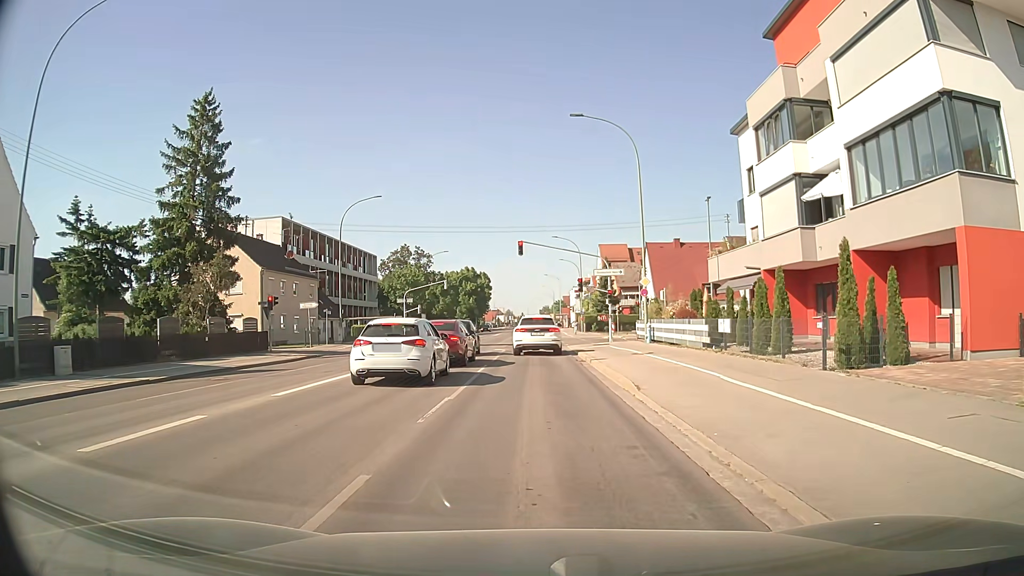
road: tertiary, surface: asphalt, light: Day
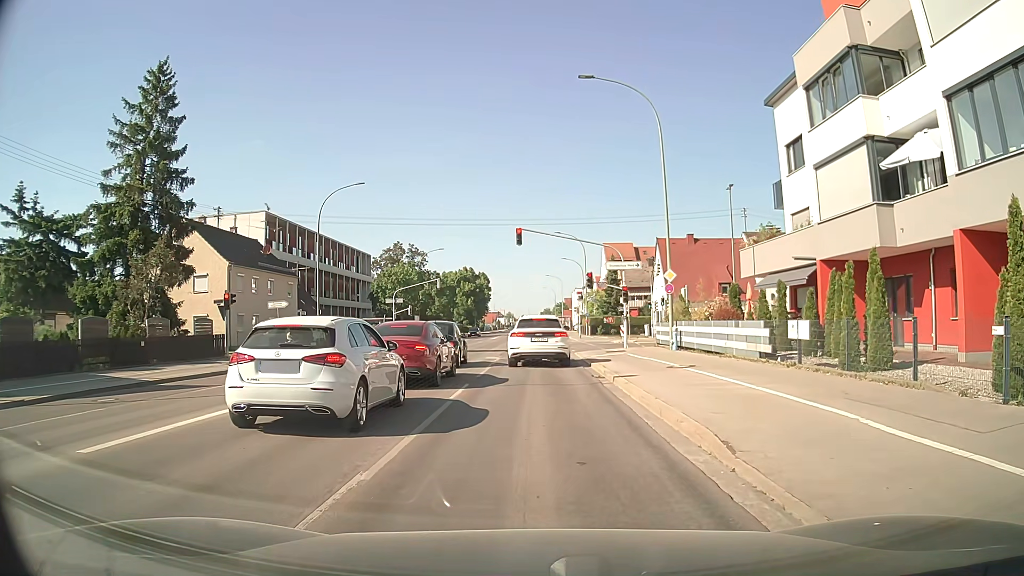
(0.0, +6.0) m; -1°
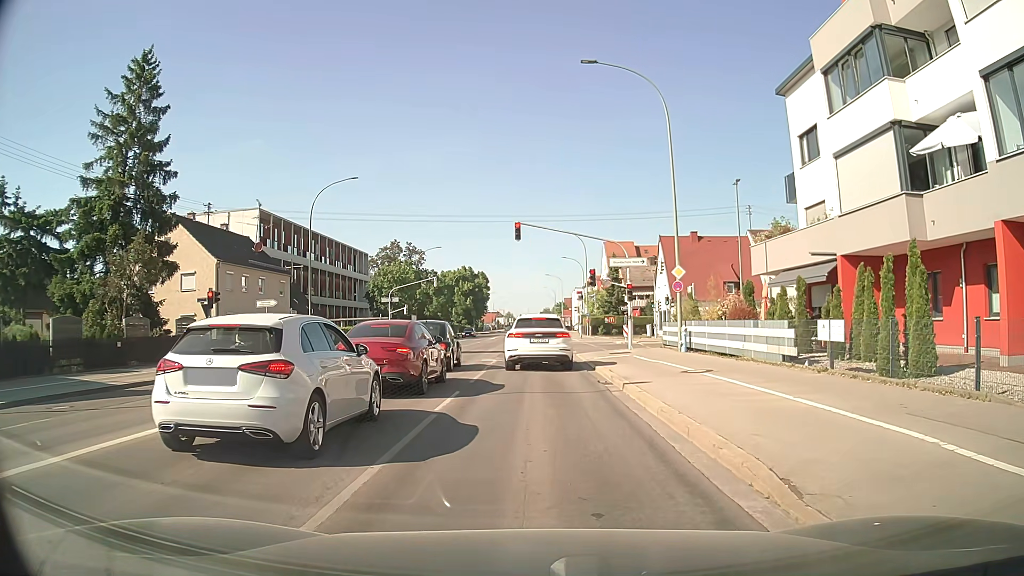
(0.0, +1.8) m; +1°
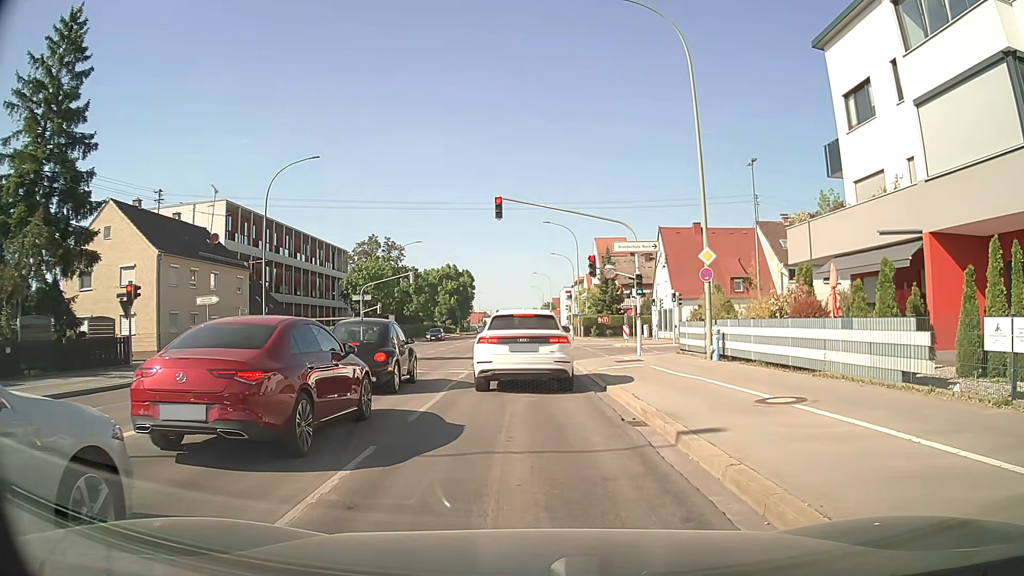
(+0.1, +6.2) m; +2°
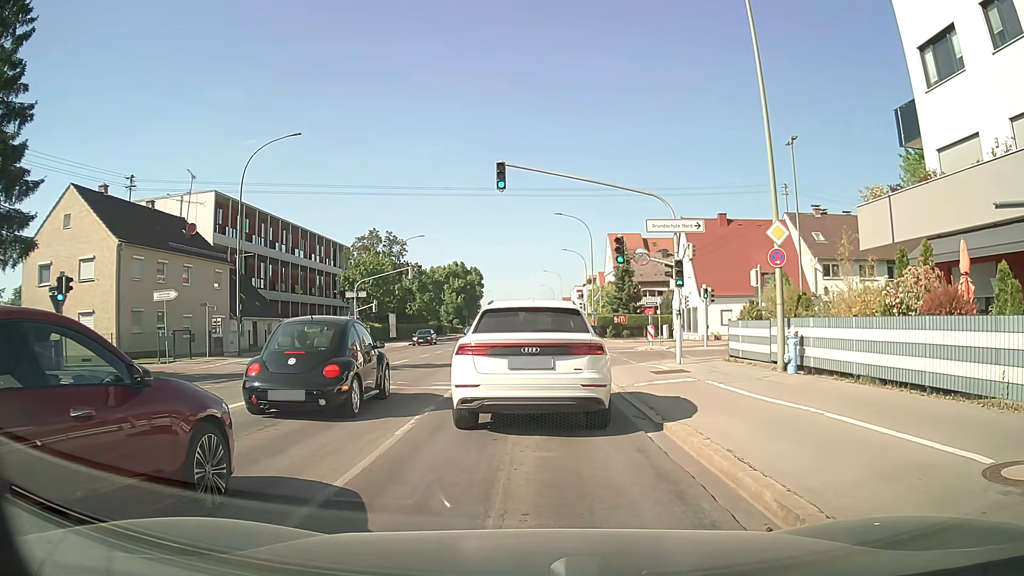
(-0.1, +5.2) m; -1°
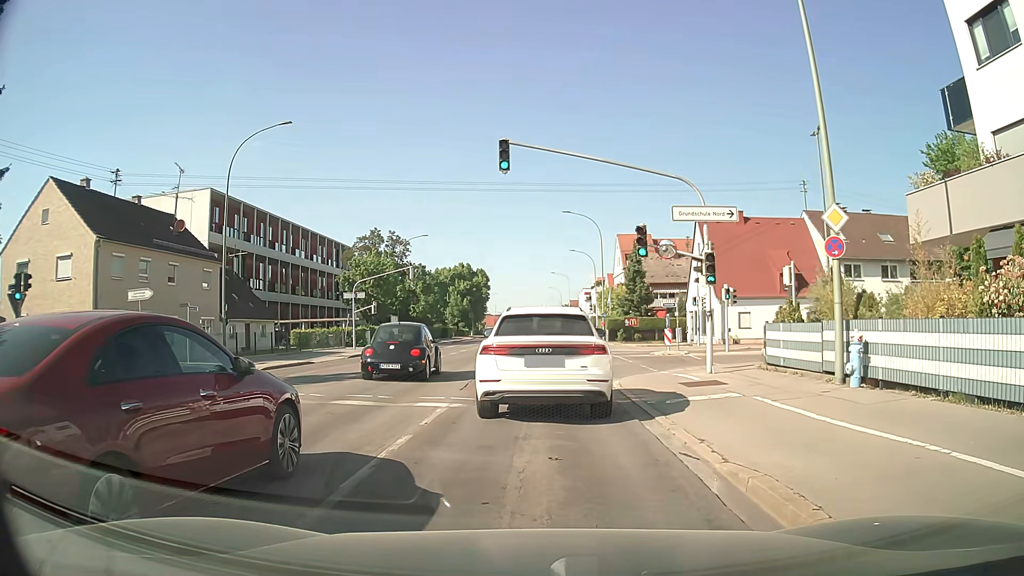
(0.0, +2.8) m; 0°
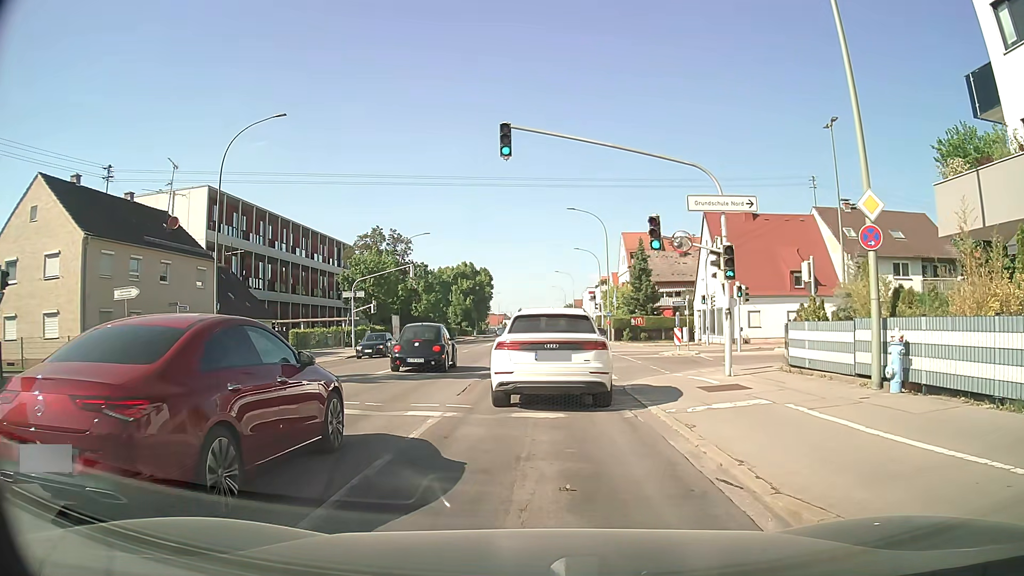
(0.0, +1.4) m; -1°
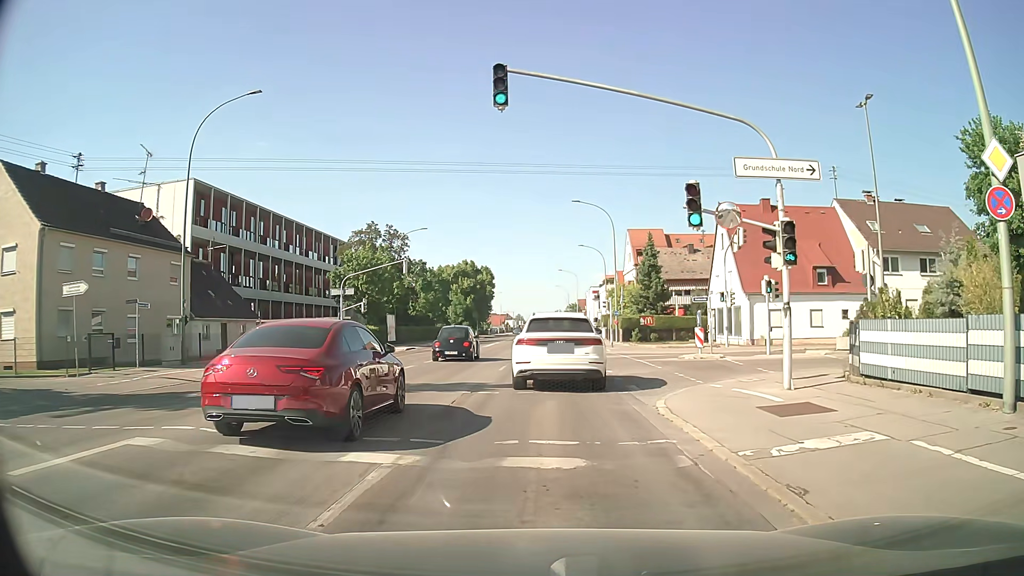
(0.0, +3.8) m; 0°
(0, +10) (0, +20) (0, +30) (0, +40) (0, +50) (0, +60) (0, +70) (0, +80) (+1, +90) (+1, +100) m
